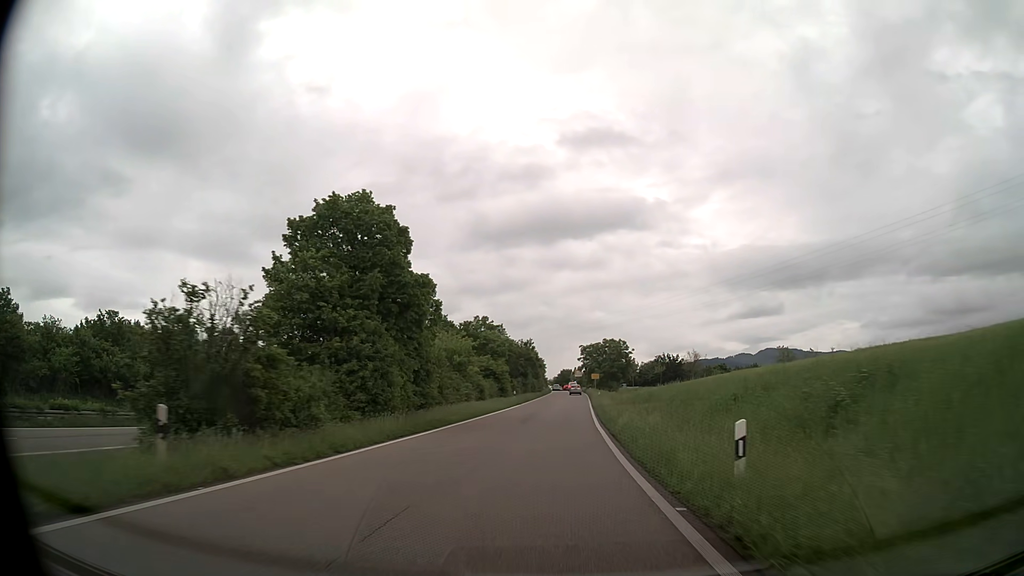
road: trunk_link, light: Day
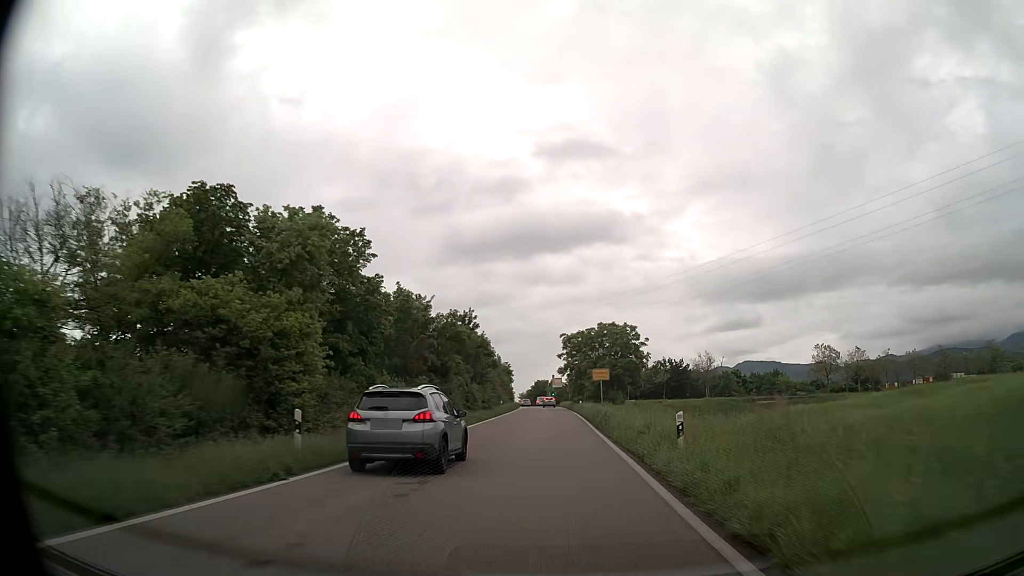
(+1.1, +45.3) m; +2°
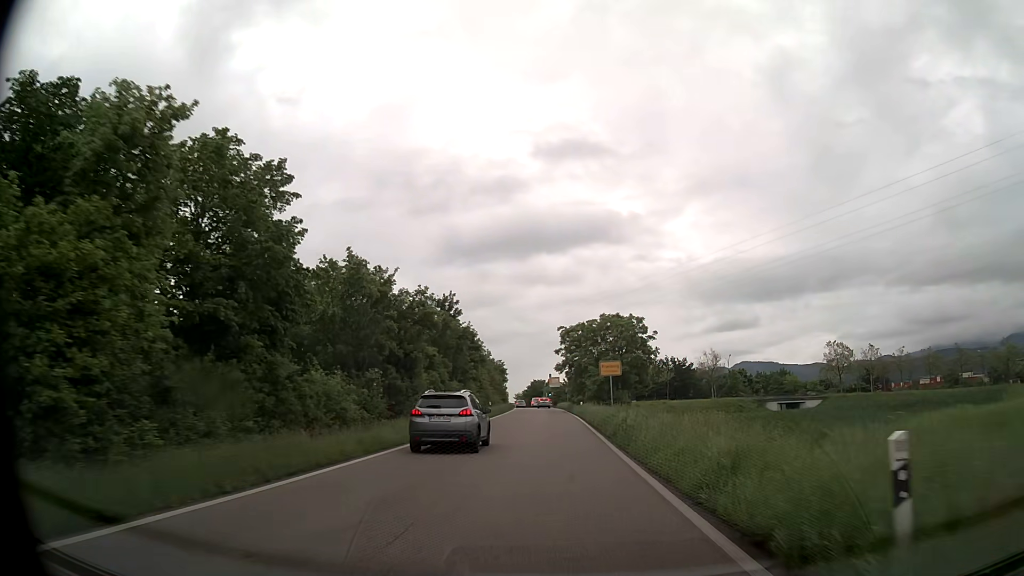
(0.0, +8.3) m; 0°
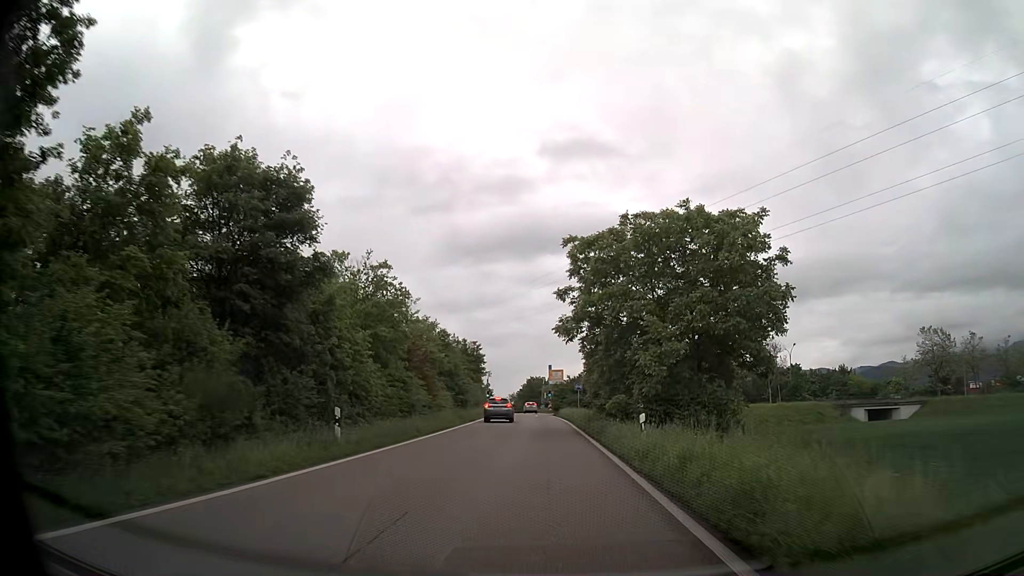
(+0.1, +38.2) m; 0°
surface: asphalt
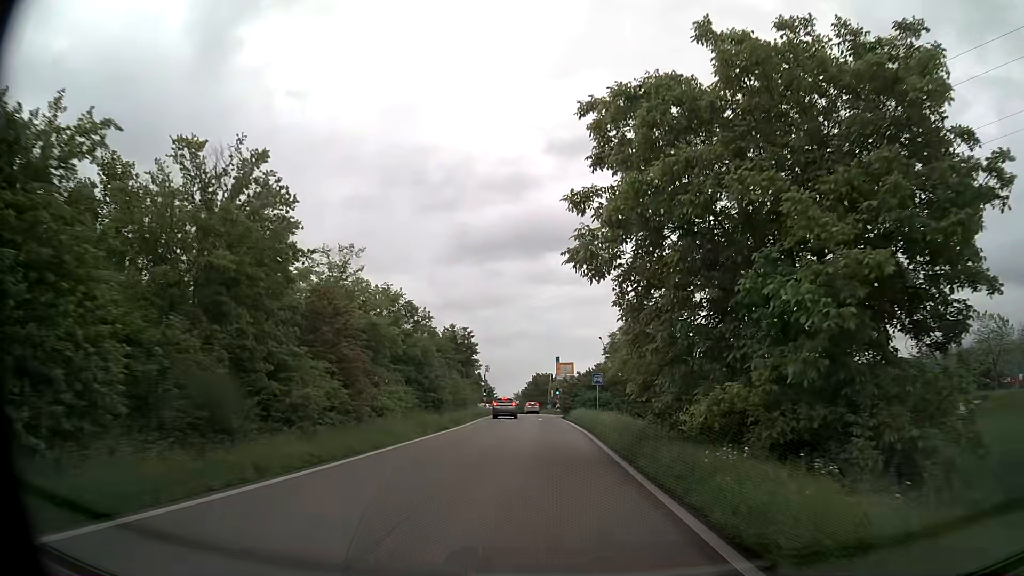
(-0.1, +14.1) m; 0°
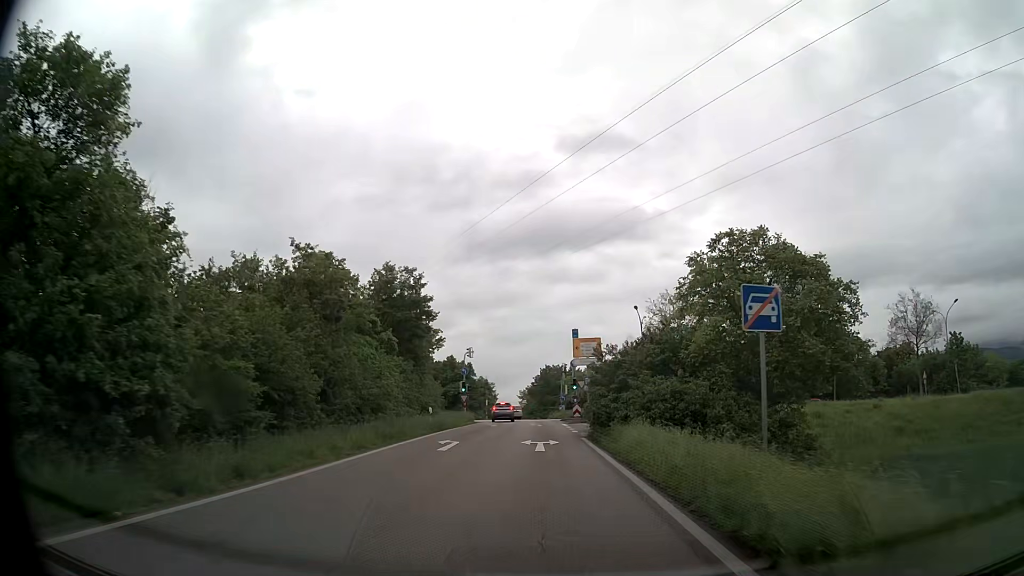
(-0.3, +28.0) m; -2°
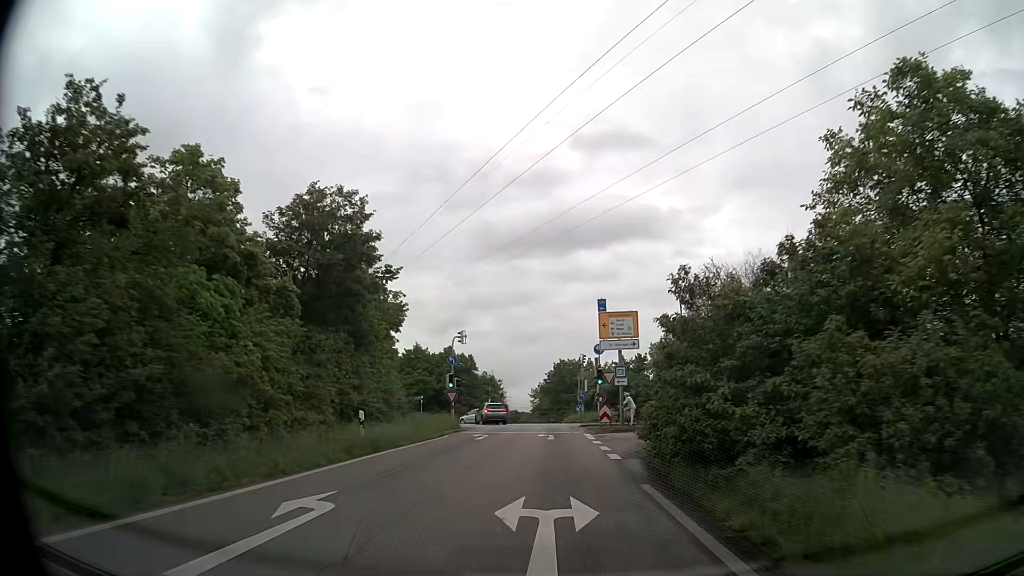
(-0.1, +13.2) m; -1°
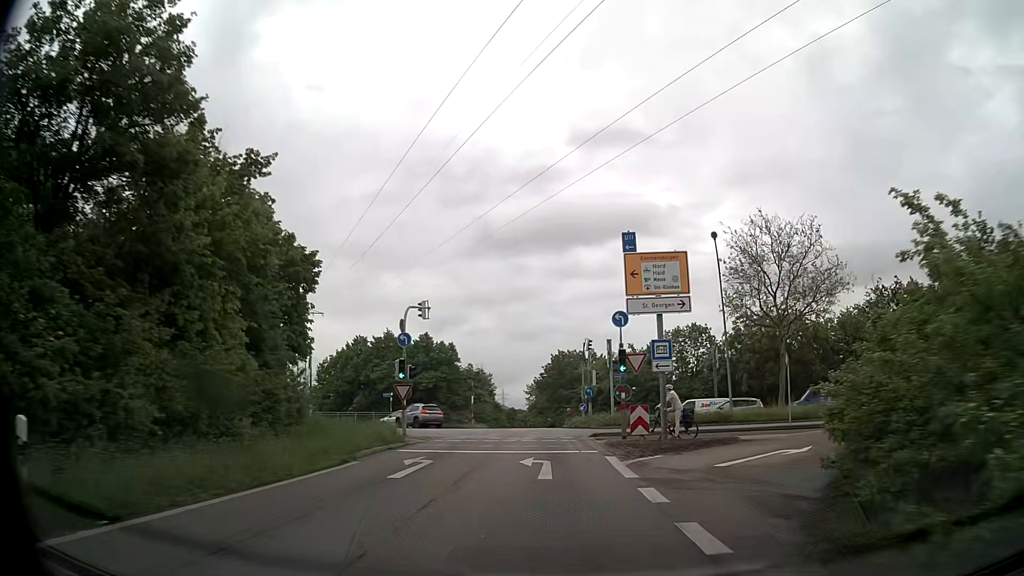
(0.0, +12.7) m; 0°
(0, +10) (0, +20) (0, +30) (-2, +40) (-8, +48) (-17, +52) (-26, +54) (-36, +56) (-46, +58) (-56, +59) m
